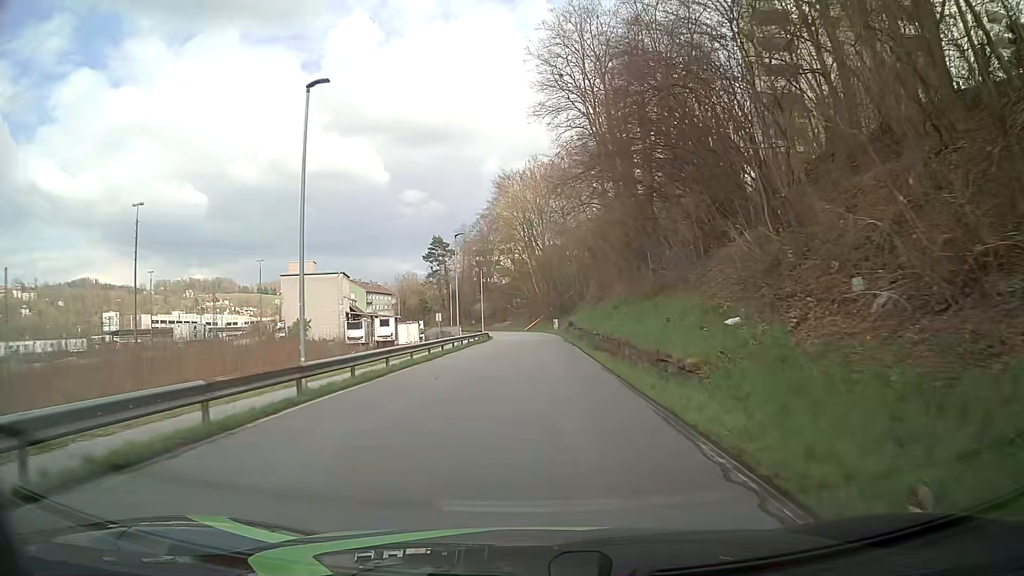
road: residential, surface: asphalt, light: Day
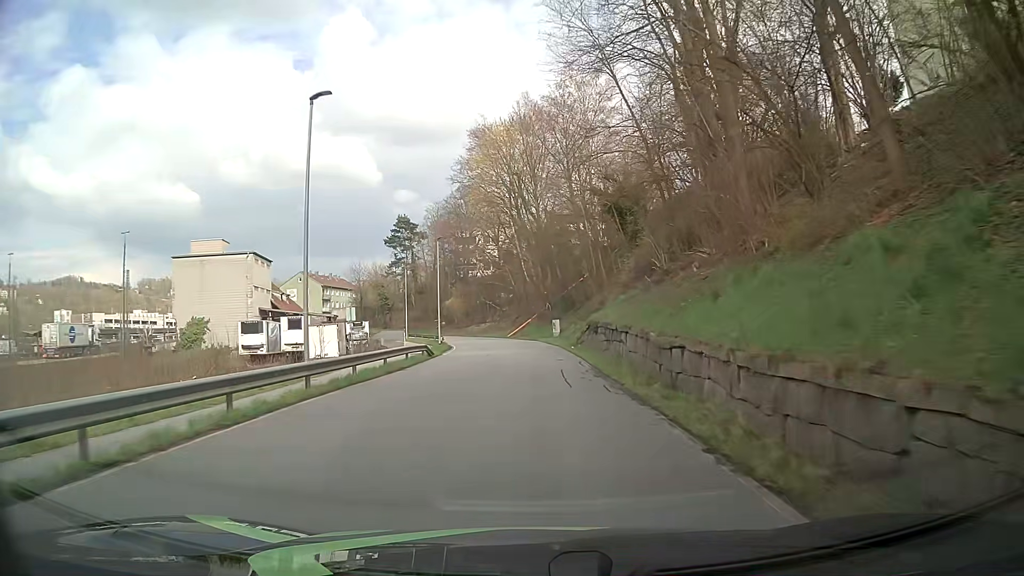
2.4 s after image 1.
(+0.3, +30.9) m; +1°
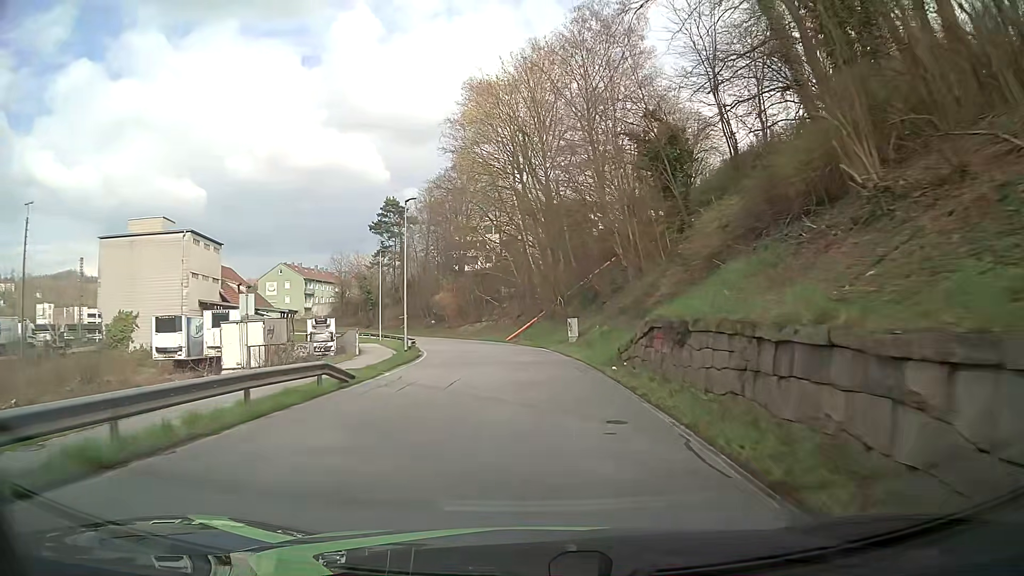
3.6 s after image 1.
(0.0, +15.5) m; 0°
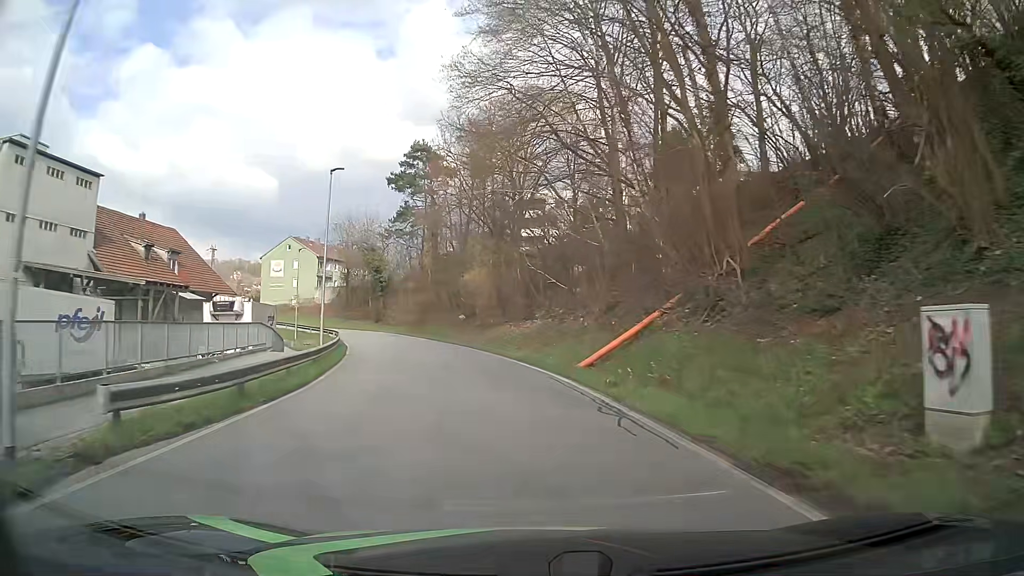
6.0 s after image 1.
(-1.3, +30.9) m; -7°
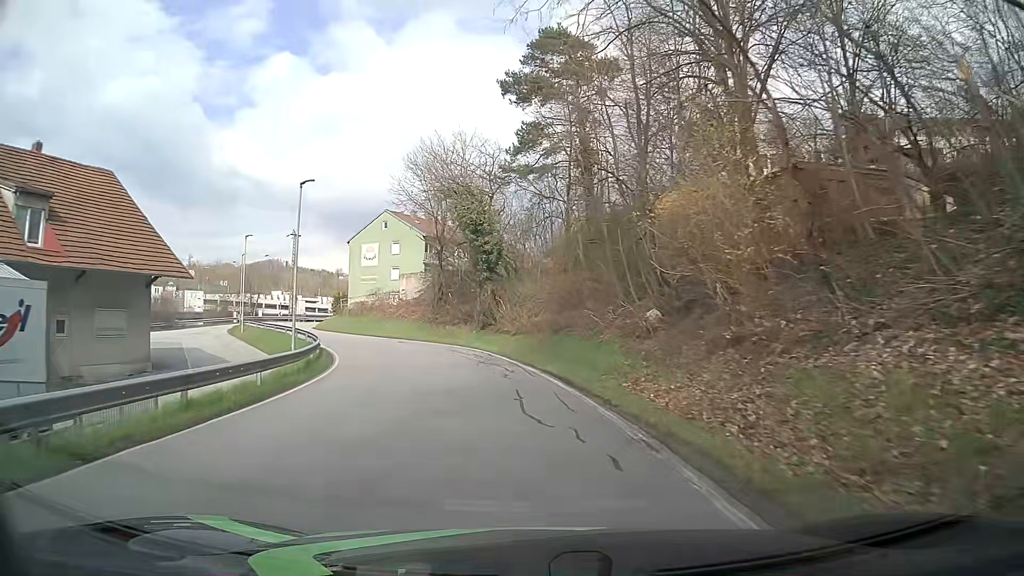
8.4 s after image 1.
(-3.3, +30.4) m; -13°
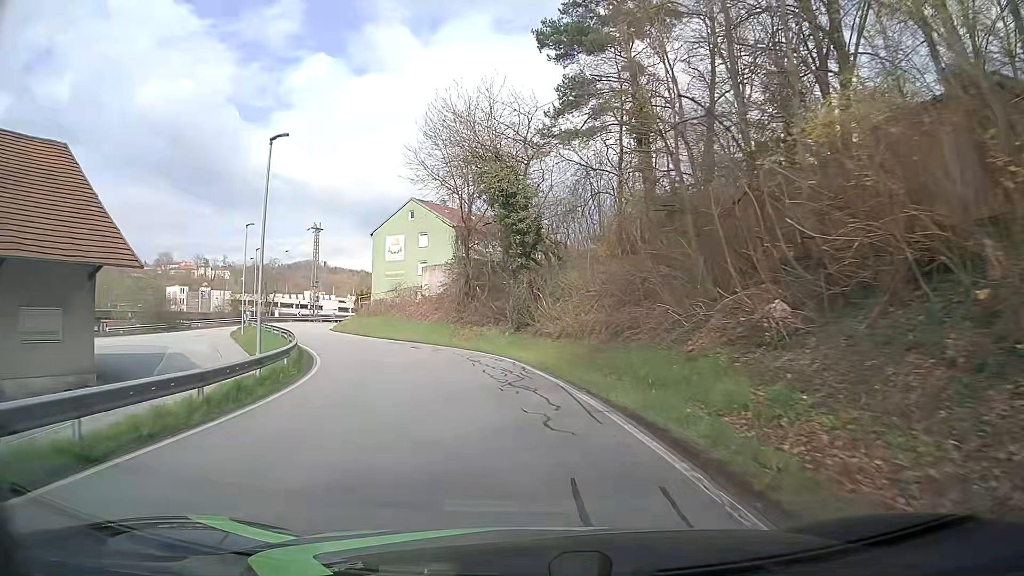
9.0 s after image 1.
(-0.2, +7.5) m; -4°
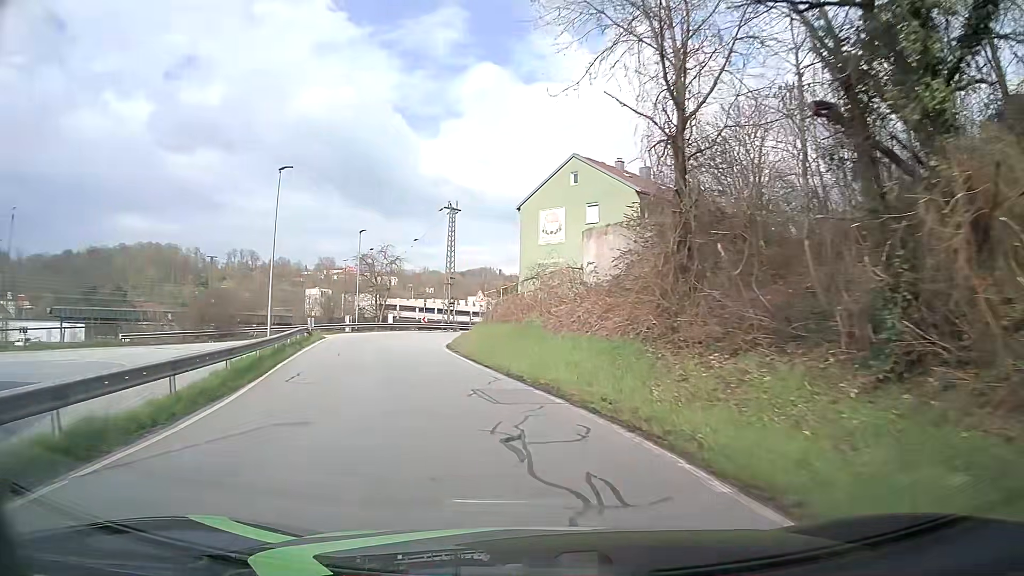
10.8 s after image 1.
(-2.5, +21.2) m; -15°
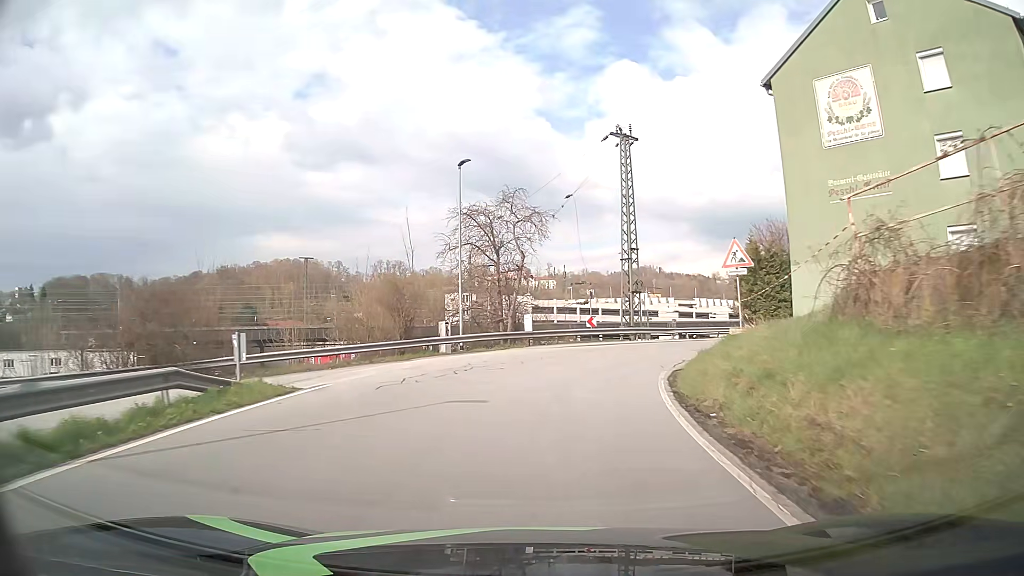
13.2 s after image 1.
(-4.2, +26.1) m; -13°
(0, +10) (+2, +20) (+7, +29) (+14, +35) (+23, +41) (+31, +46) (+40, +51) (+48, +56) (+57, +61) (+66, +65) m
